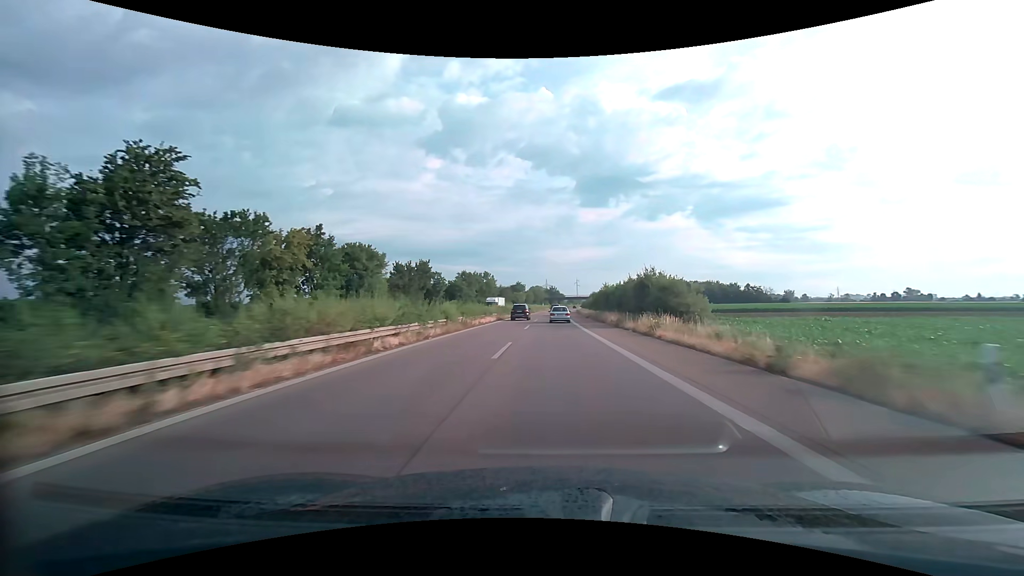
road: trunk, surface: asphalt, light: Day
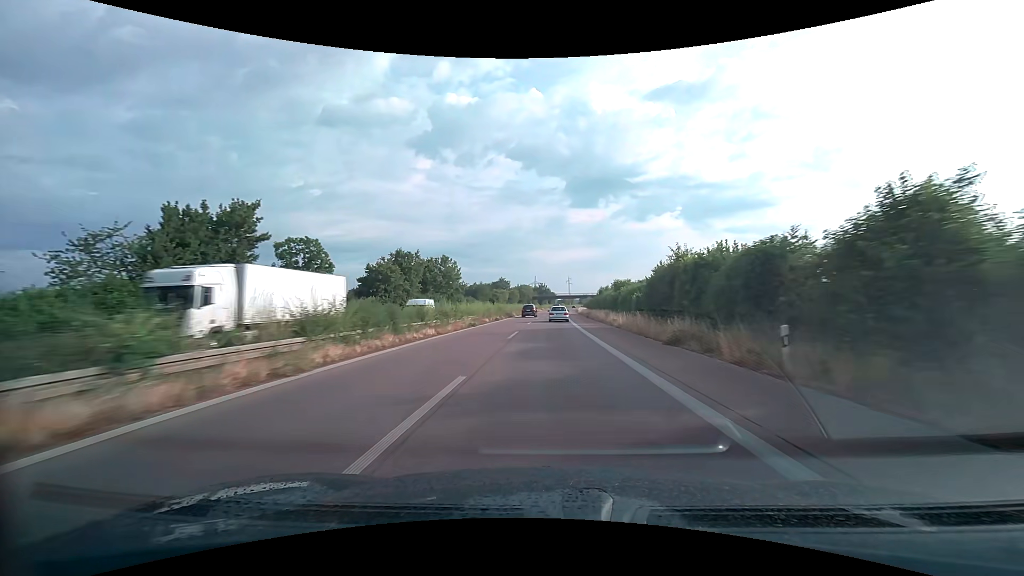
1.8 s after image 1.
(+0.7, +45.6) m; +2°
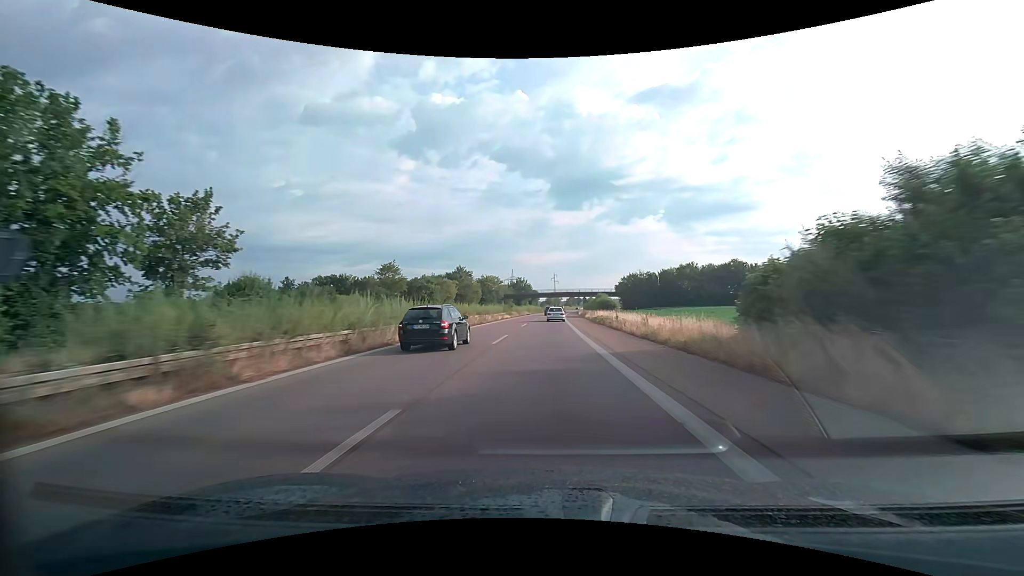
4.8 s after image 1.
(+1.4, +75.6) m; +2°
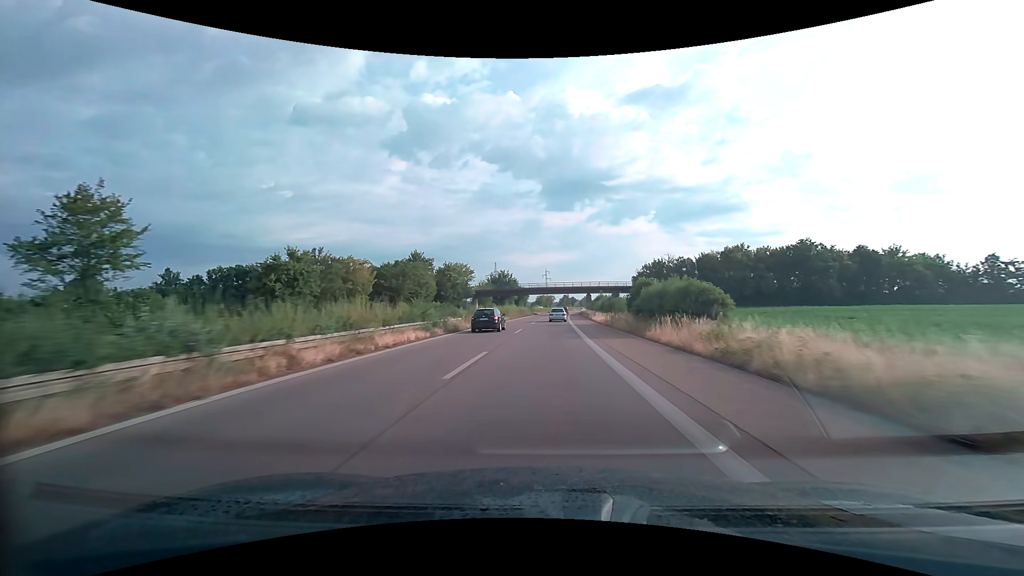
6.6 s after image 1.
(+0.5, +45.2) m; +1°
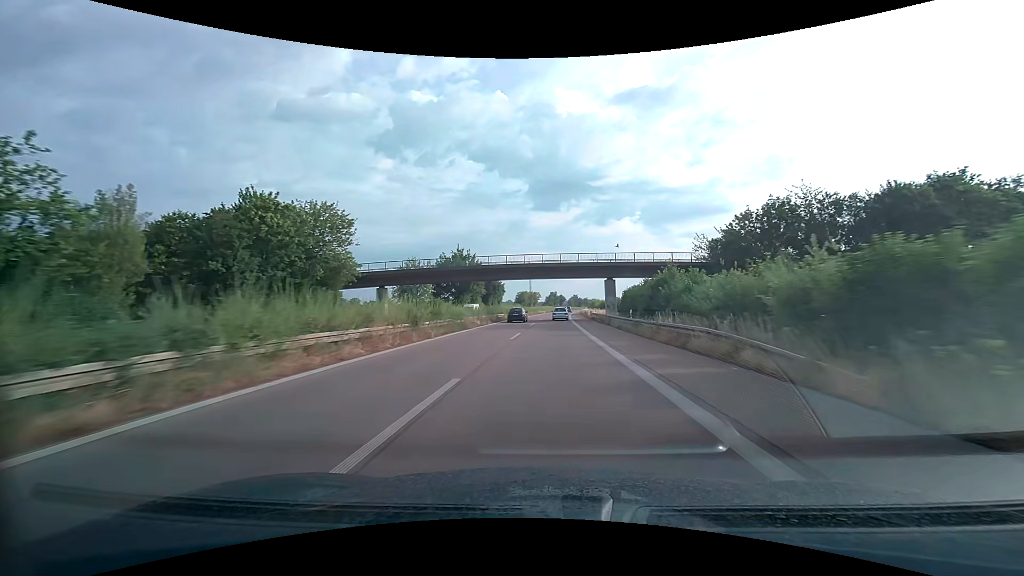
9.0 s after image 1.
(+0.9, +60.4) m; +2°
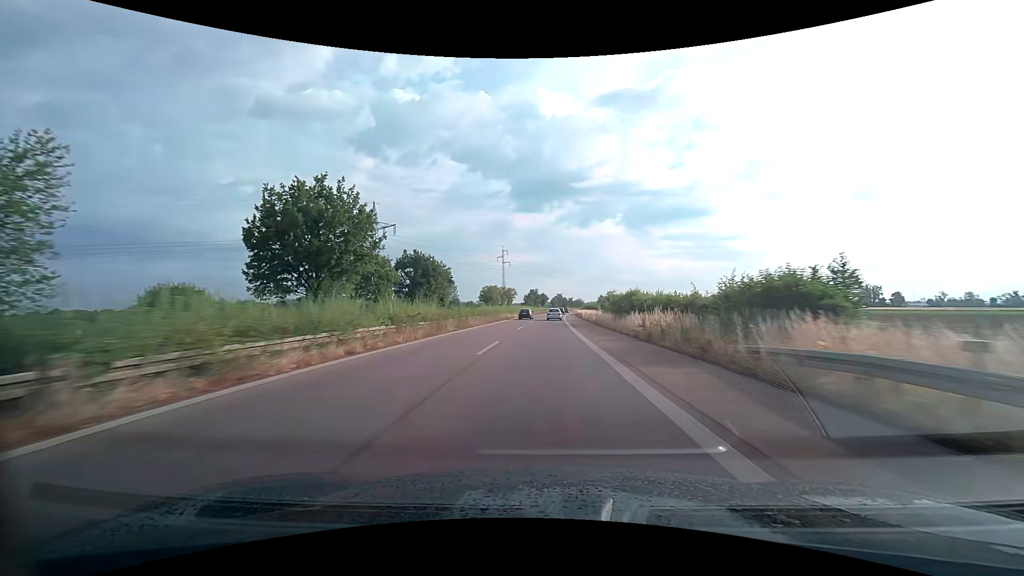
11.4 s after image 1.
(+1.3, +61.3) m; +2°
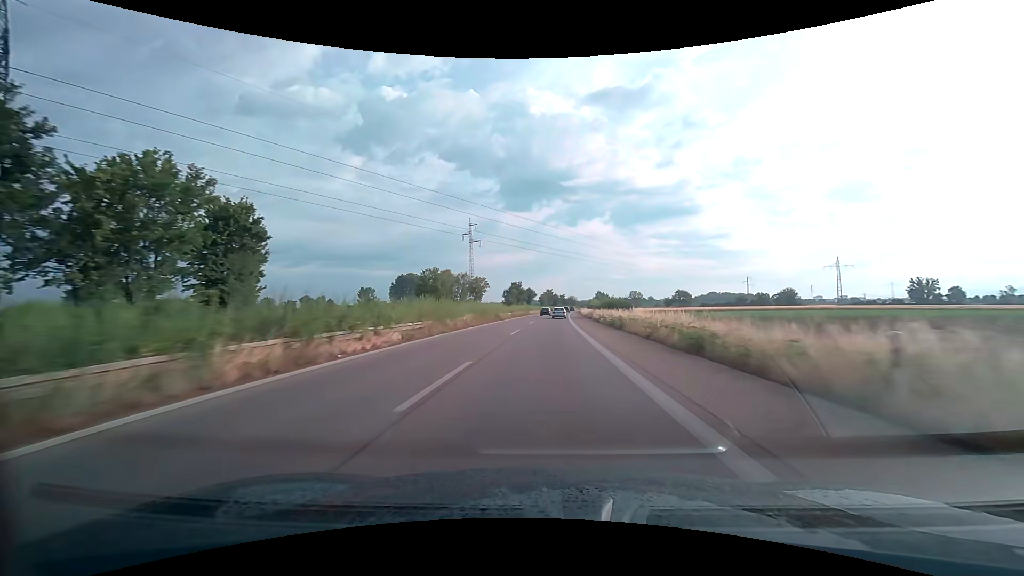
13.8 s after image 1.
(+0.8, +62.4) m; +2°
